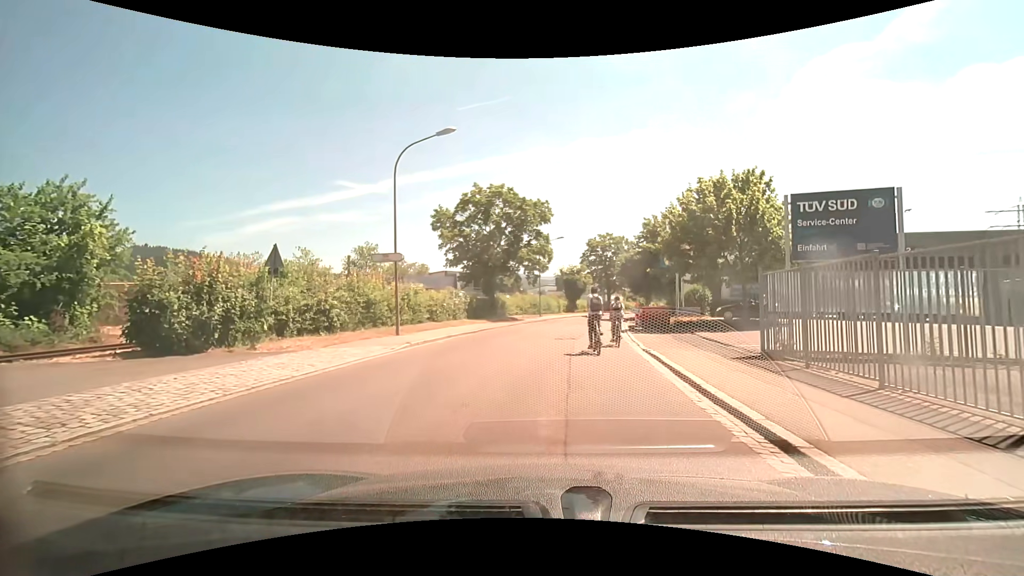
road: unclassified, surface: asphalt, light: Day
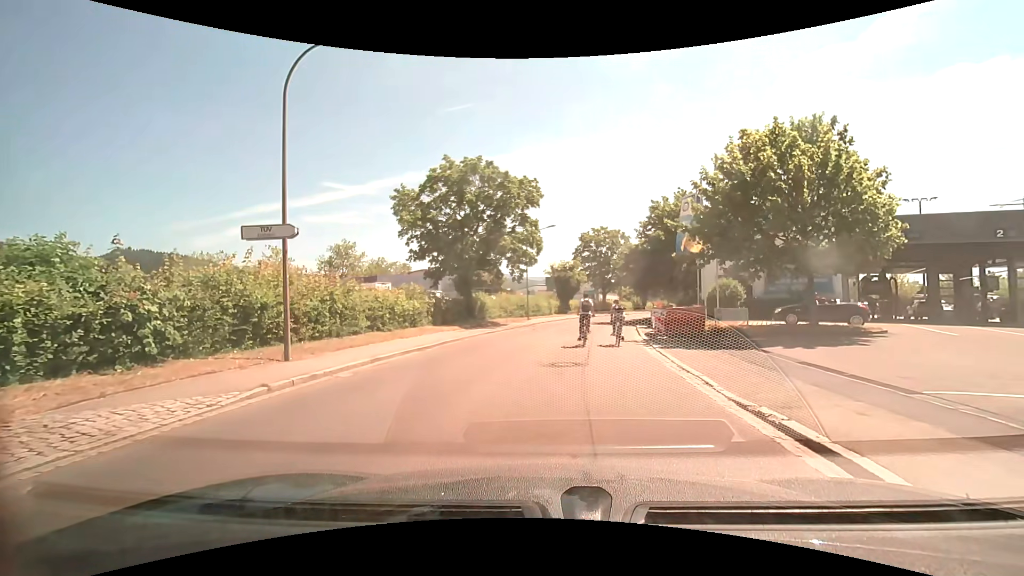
(+0.1, +8.0) m; +2°
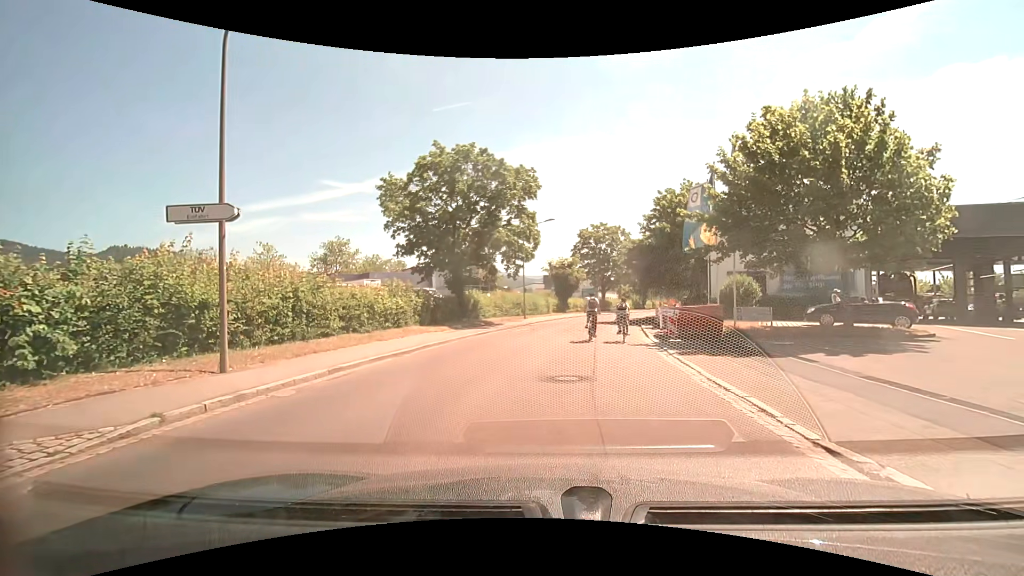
(-0.1, +2.4) m; -1°
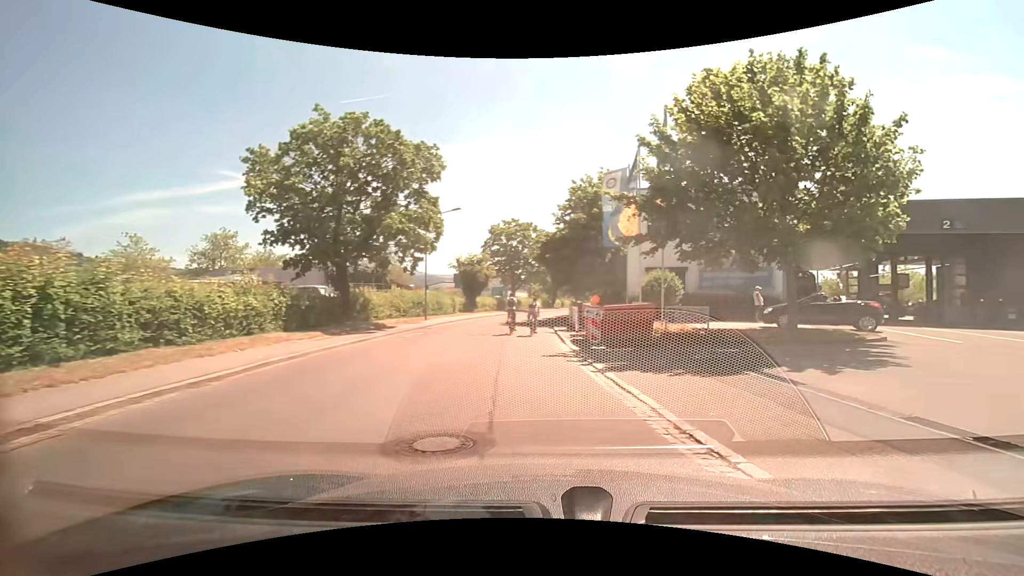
(+0.2, +4.1) m; +12°
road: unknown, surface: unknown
